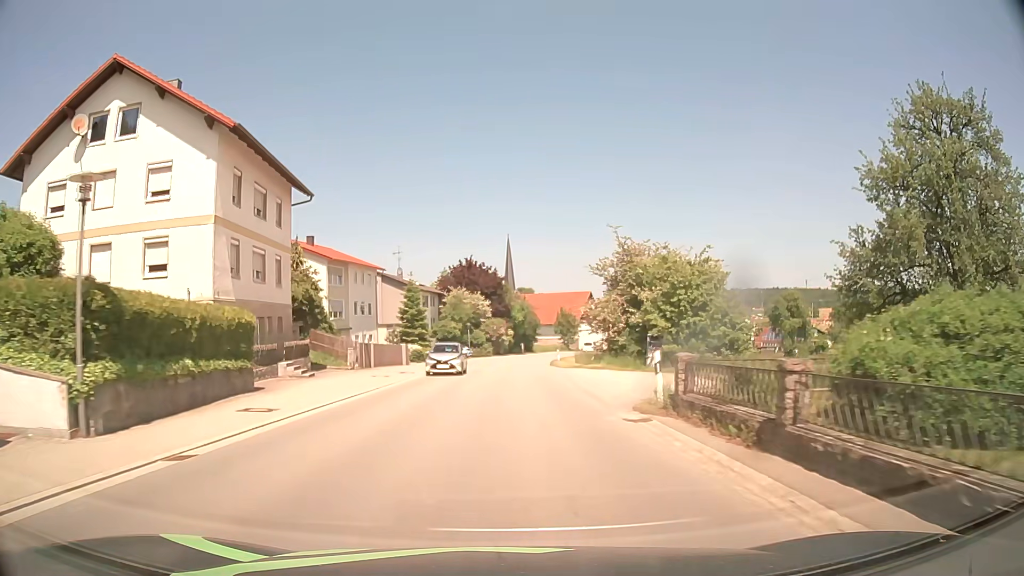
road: tertiary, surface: asphalt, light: Day
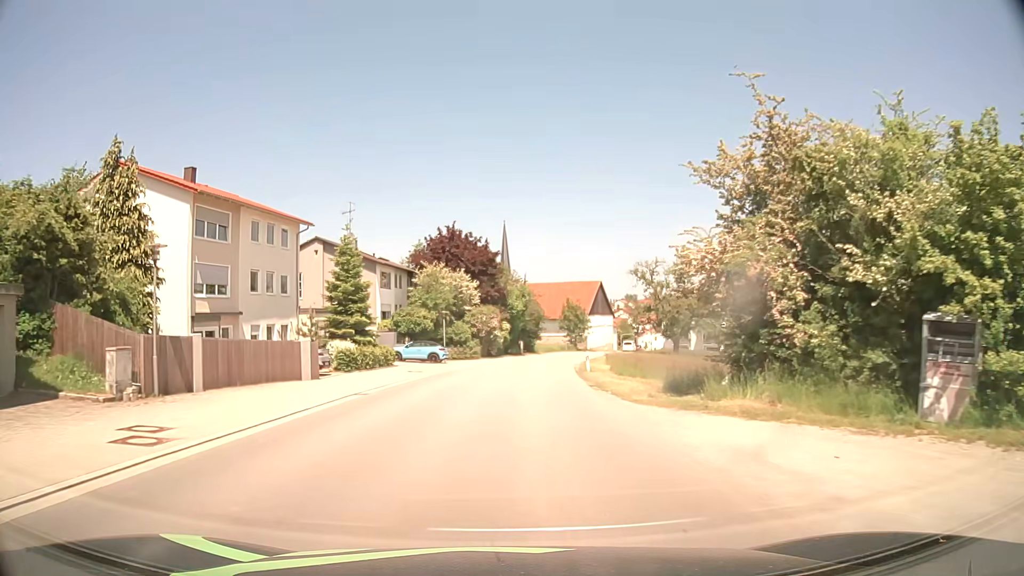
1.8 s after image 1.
(+0.1, +24.4) m; 0°
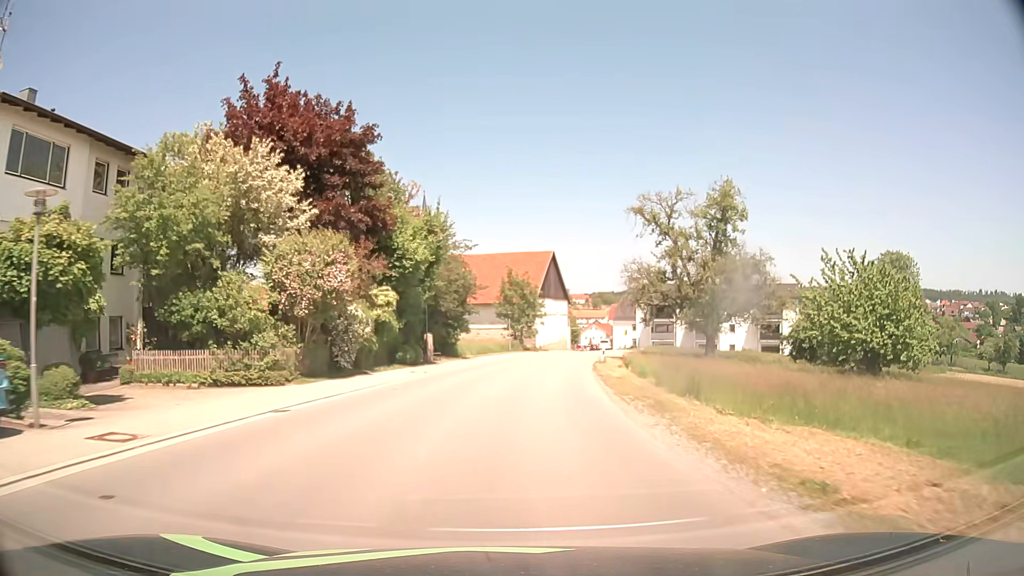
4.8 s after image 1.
(+1.7, +40.1) m; +6°
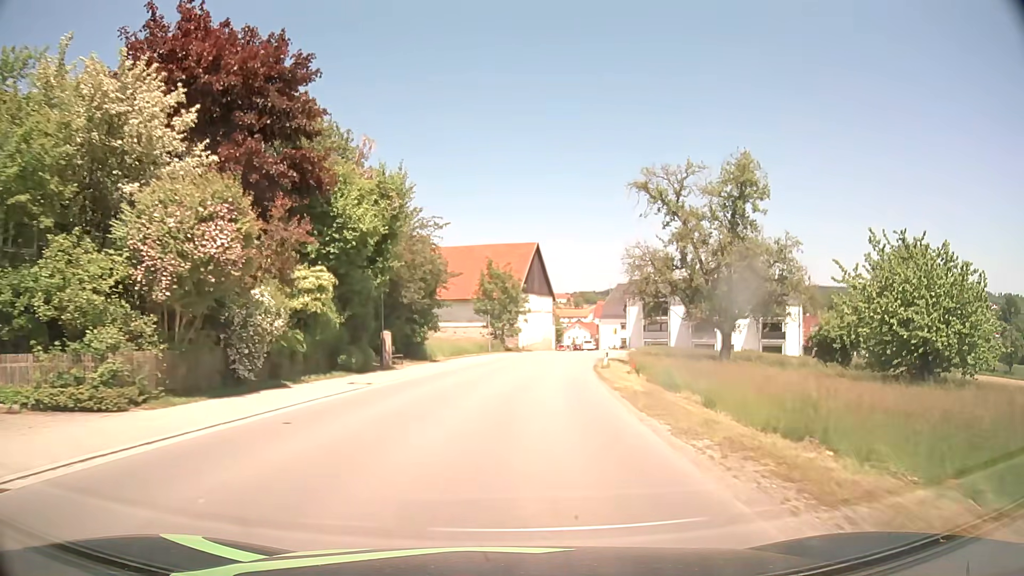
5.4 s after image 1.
(+0.1, +8.0) m; +2°
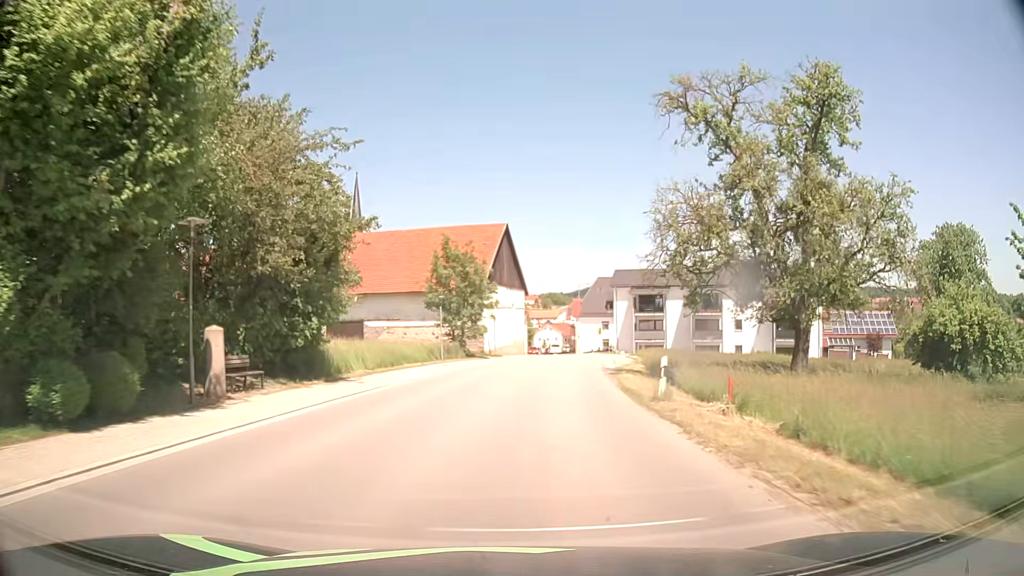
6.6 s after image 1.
(+0.4, +15.9) m; +3°
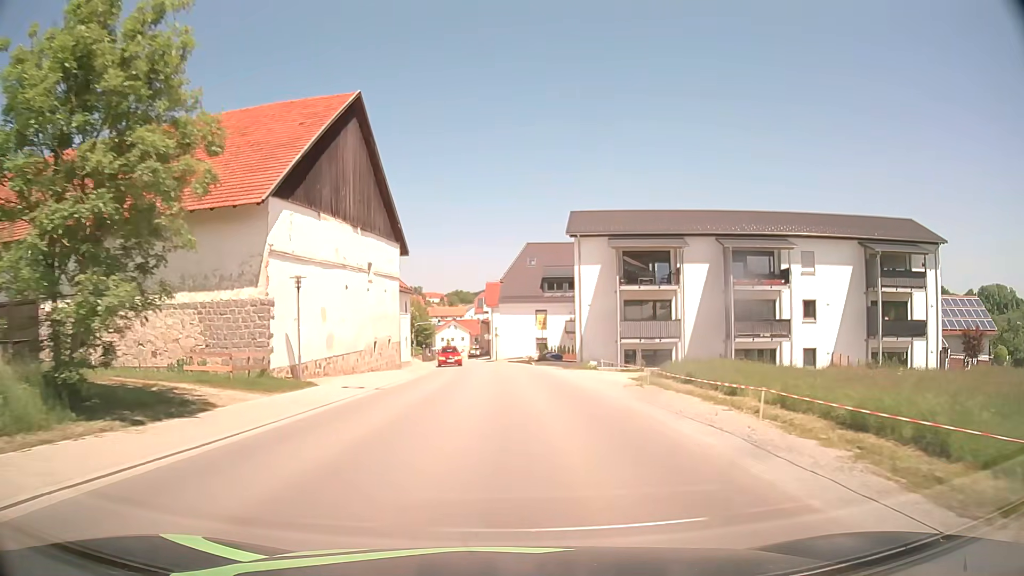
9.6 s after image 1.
(+2.8, +39.4) m; +8°
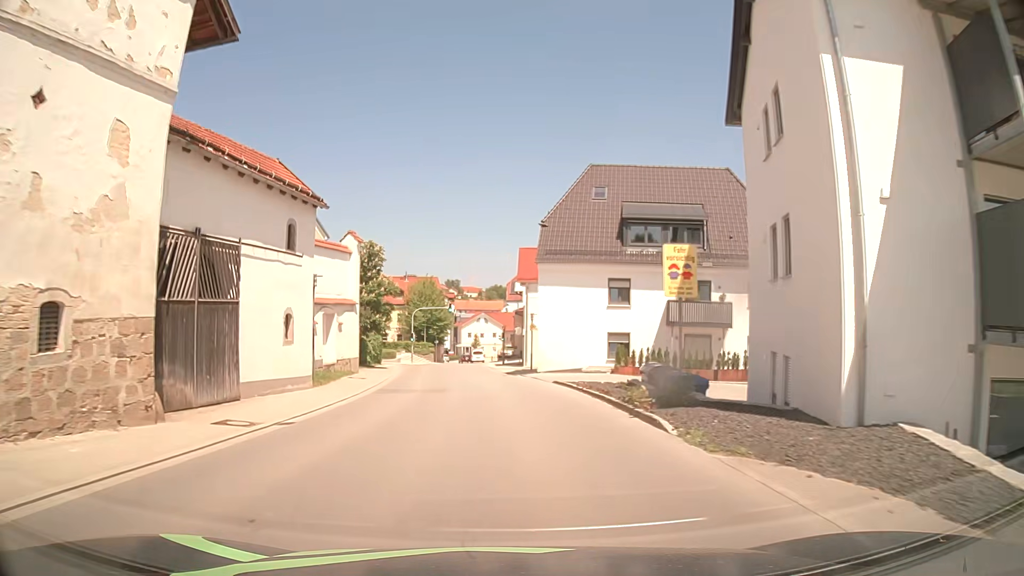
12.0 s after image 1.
(0.0, +31.8) m; -3°
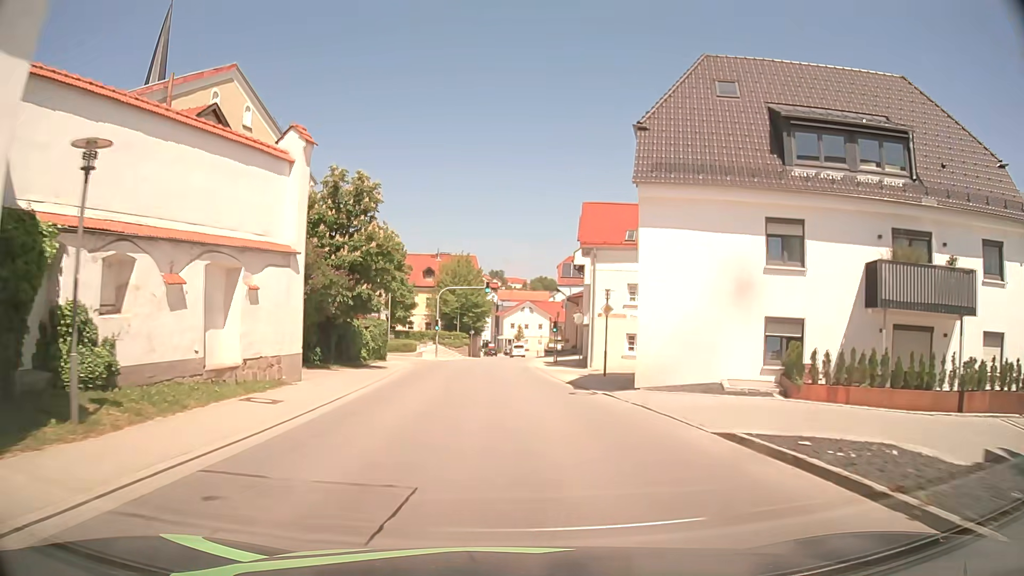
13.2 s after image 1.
(-0.6, +15.9) m; -4°
(0, +10) (0, +20) (0, +30) (0, +40) (0, +50) (0, +60) (+1, +70) (+1, +80) (+2, +90) (+1, +100) m
